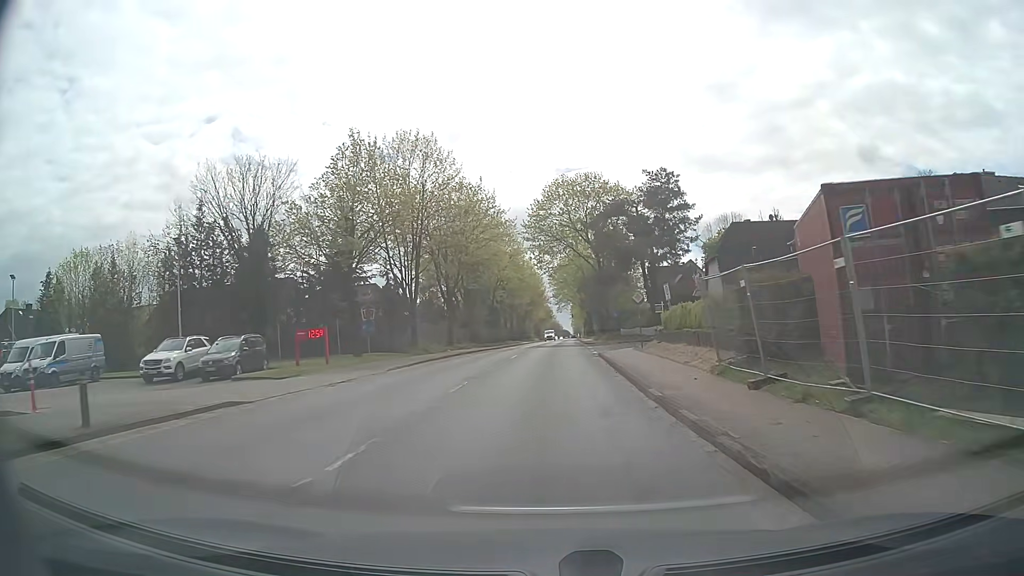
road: secondary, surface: asphalt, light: Day
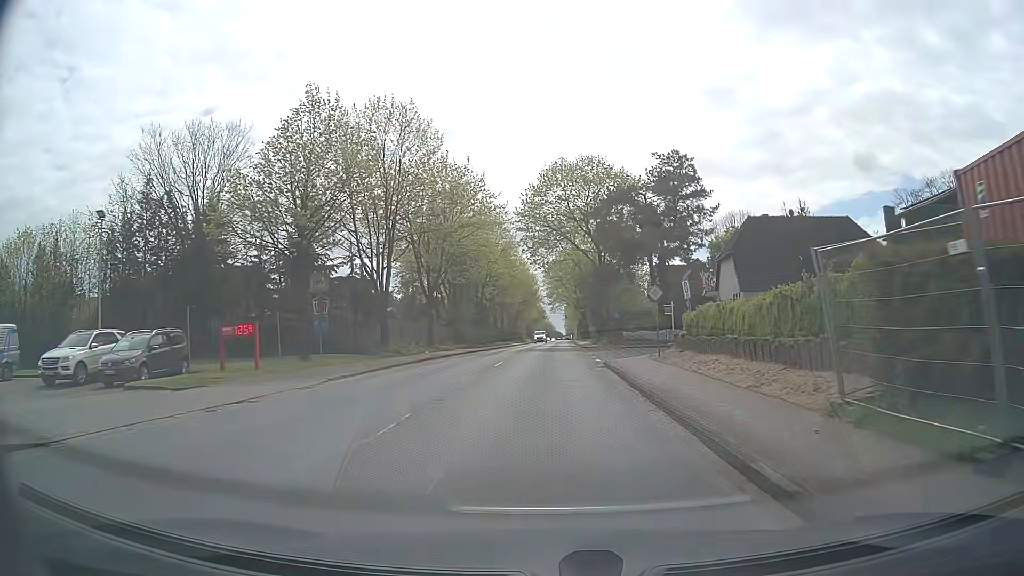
(+0.1, +6.6) m; +1°
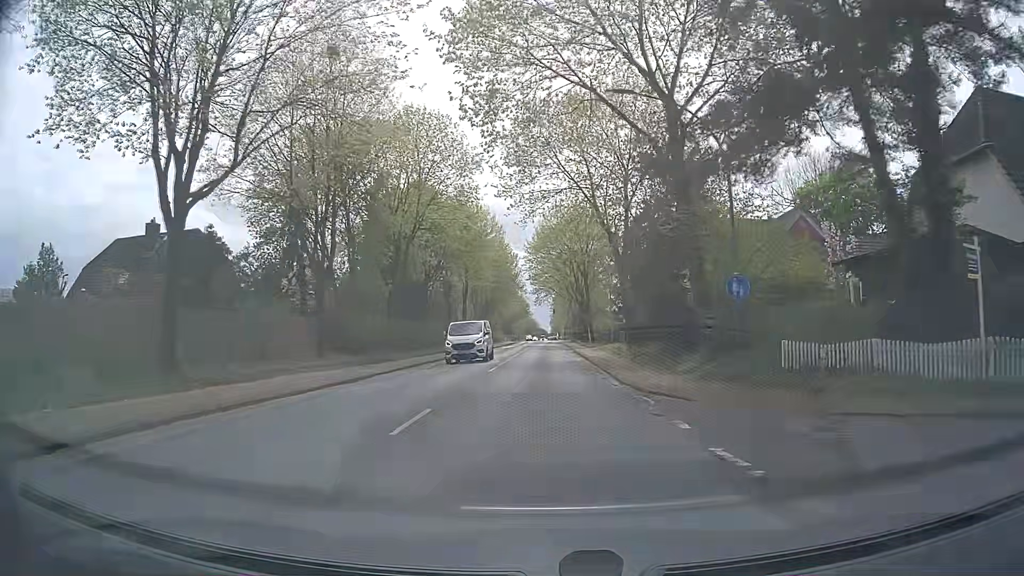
(+0.3, +35.1) m; +1°
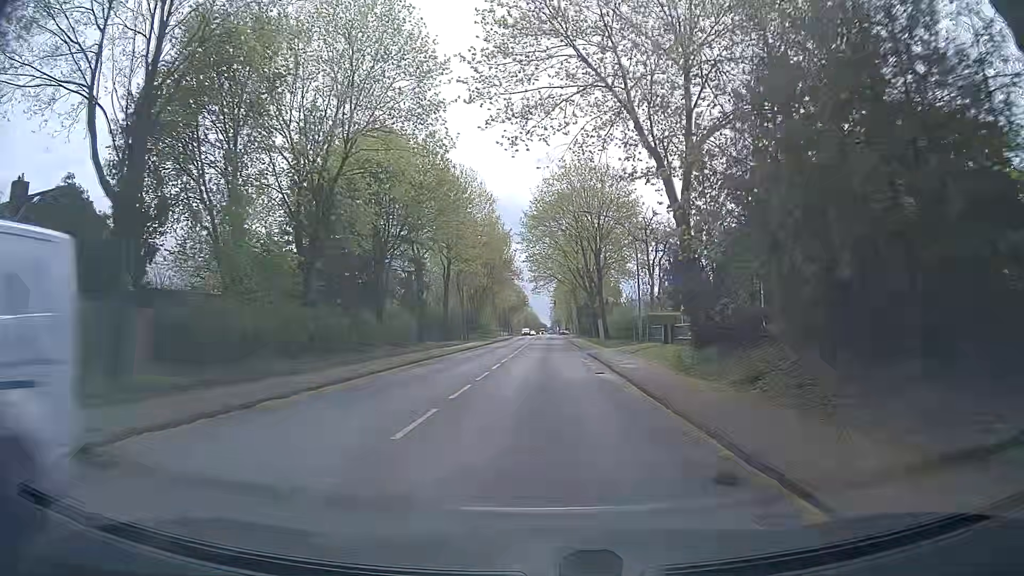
(-0.1, +14.6) m; 0°
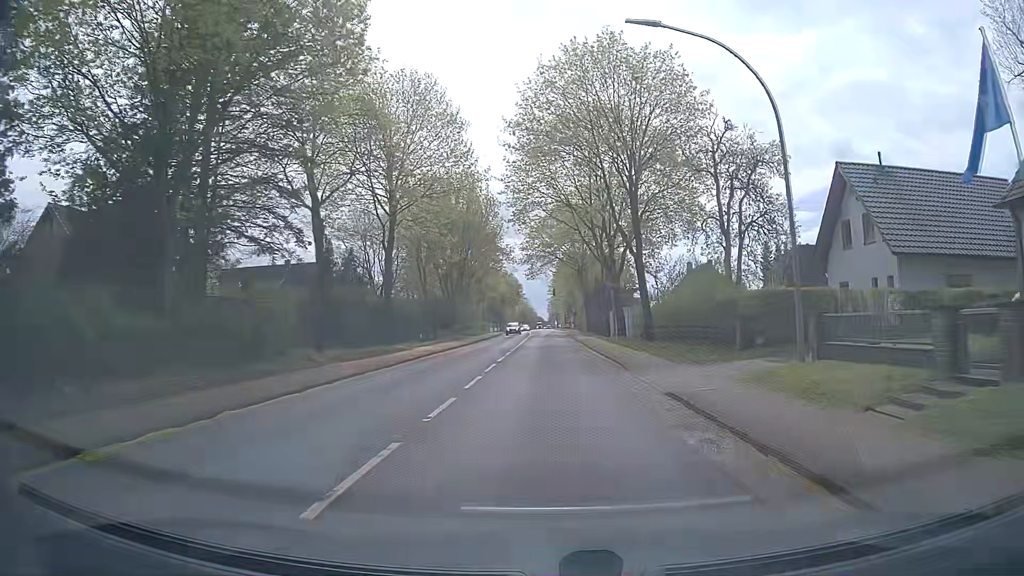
(-0.2, +22.3) m; -1°
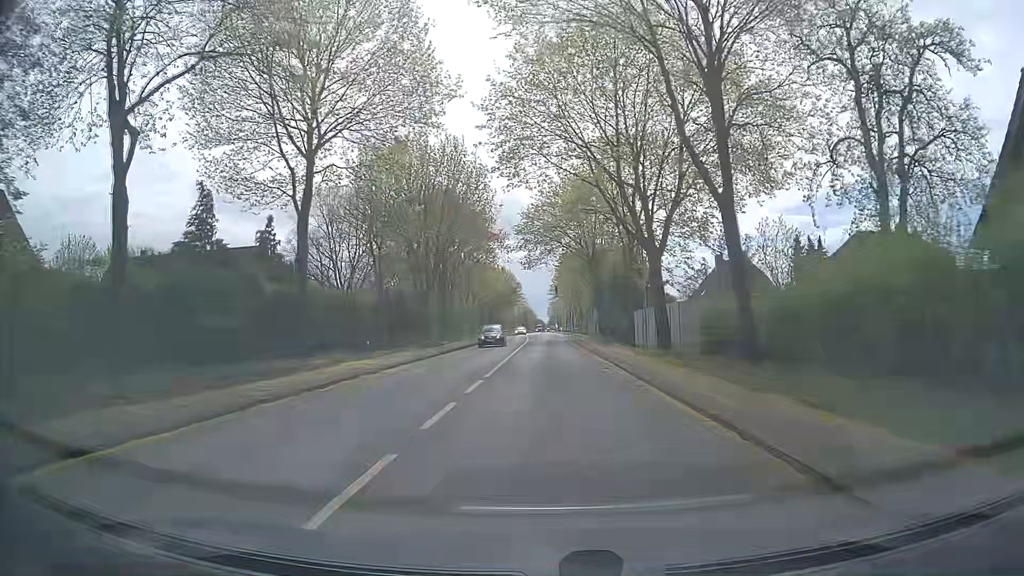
(+0.3, +14.7) m; +1°
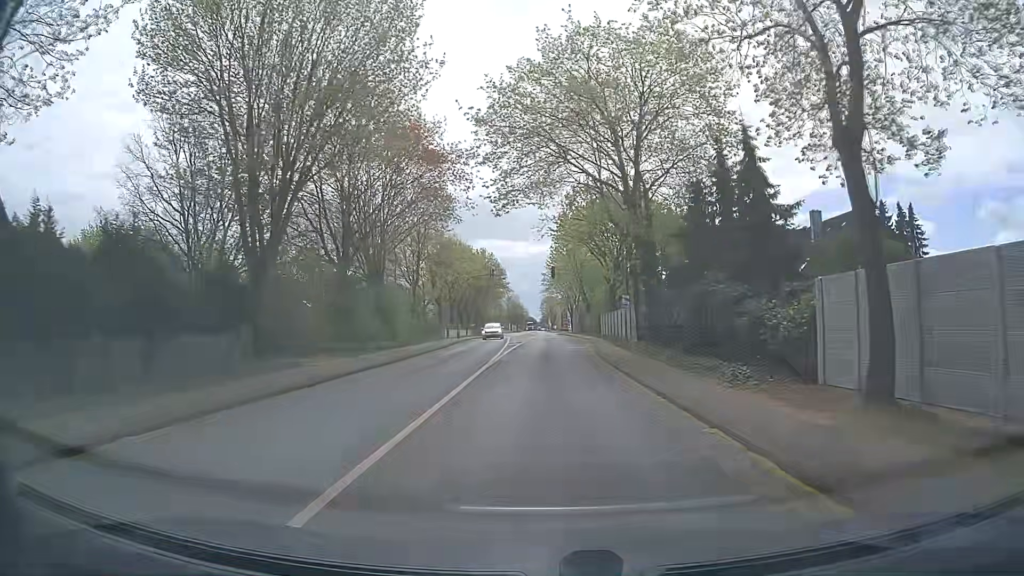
(+0.2, +29.7) m; +1°
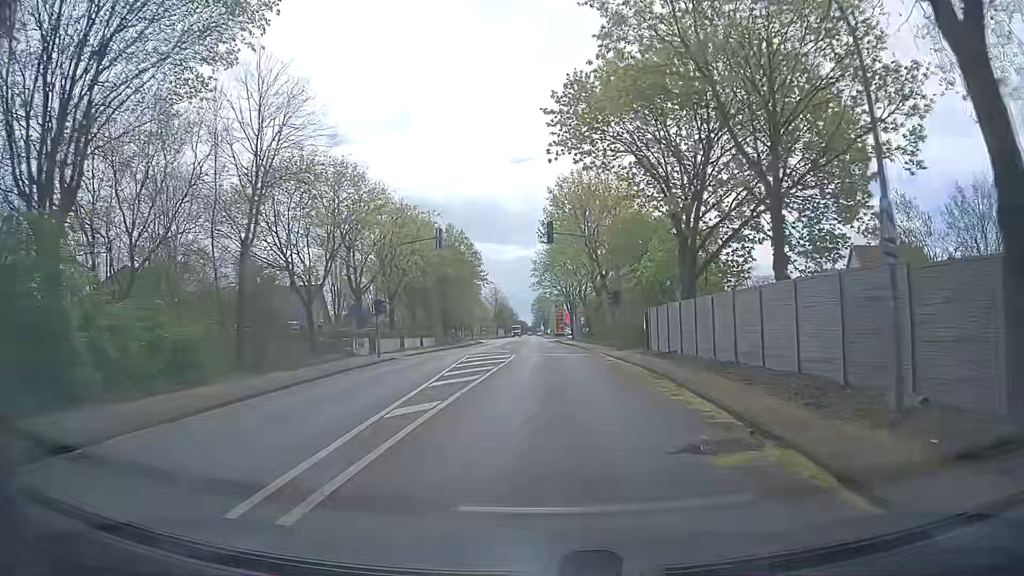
(0.0, +30.4) m; -1°
(0, +10) (0, +20) (+1, +30) (+1, +40) (+1, +50) (+1, +60) (+1, +70) (+1, +80) (+1, +90) (+1, +100) m
